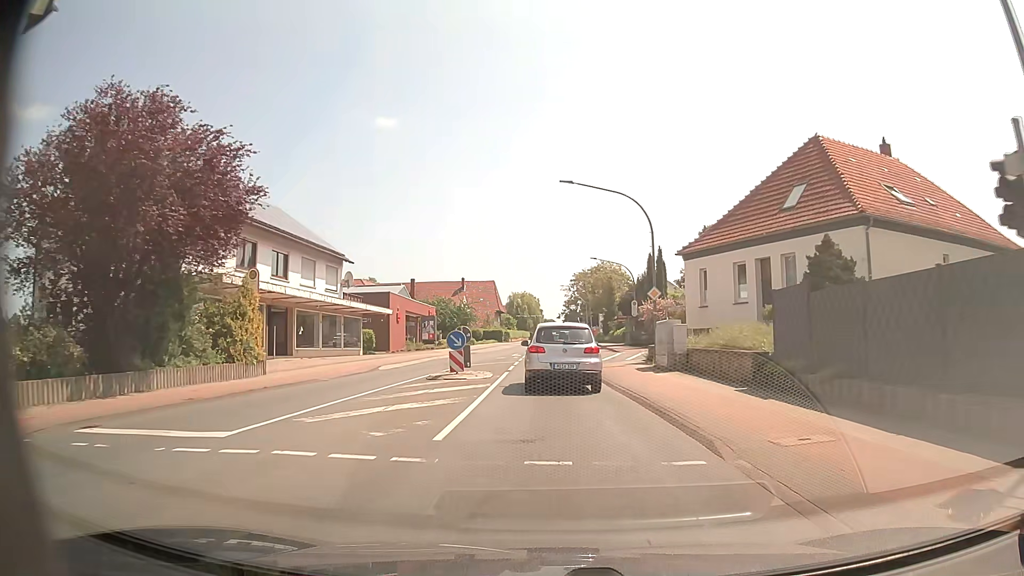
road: primary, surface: asphalt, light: Day
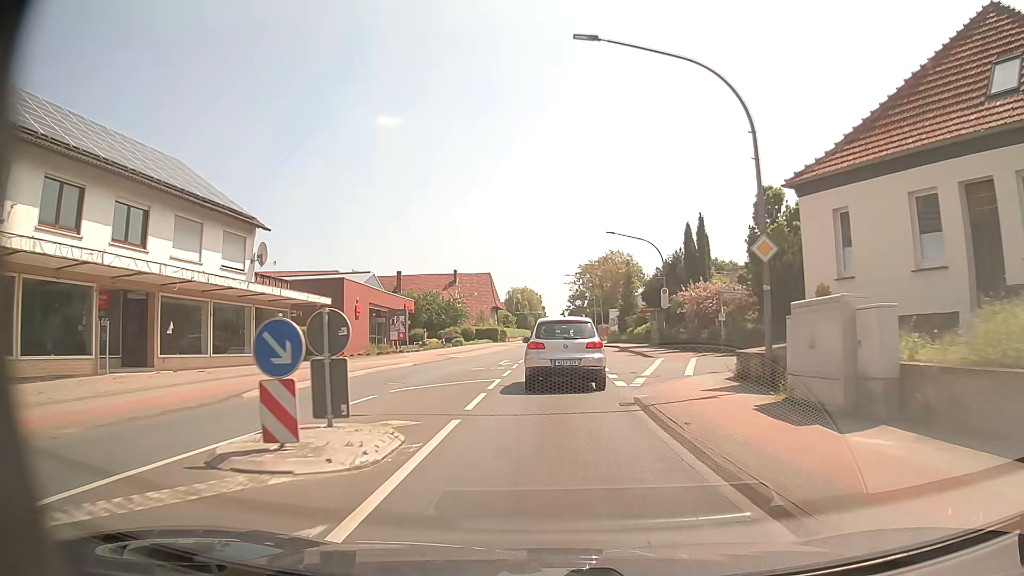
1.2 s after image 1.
(-0.1, +14.1) m; -1°
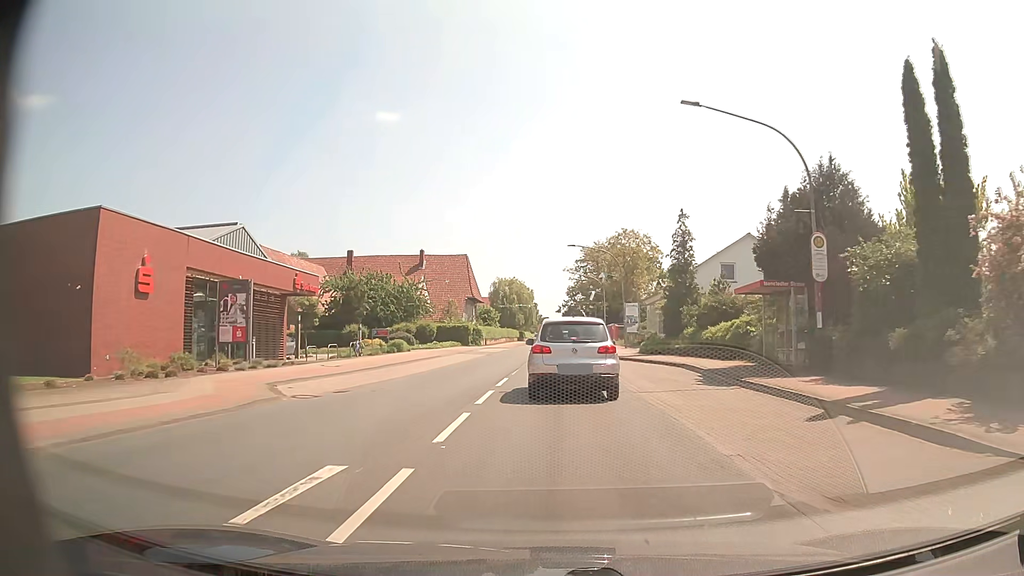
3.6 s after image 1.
(+0.1, +26.3) m; +1°
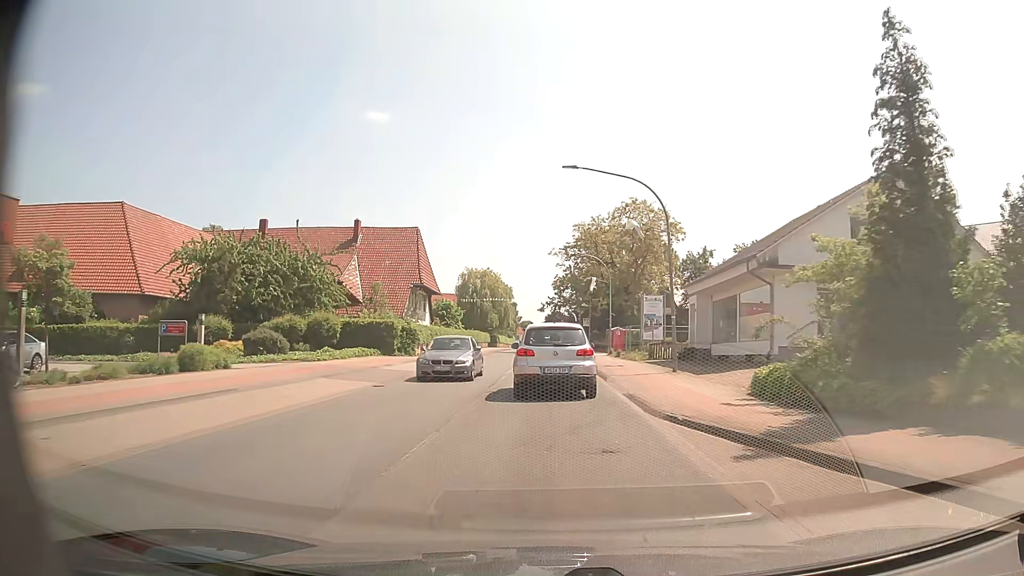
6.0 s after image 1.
(+0.3, +24.7) m; +1°
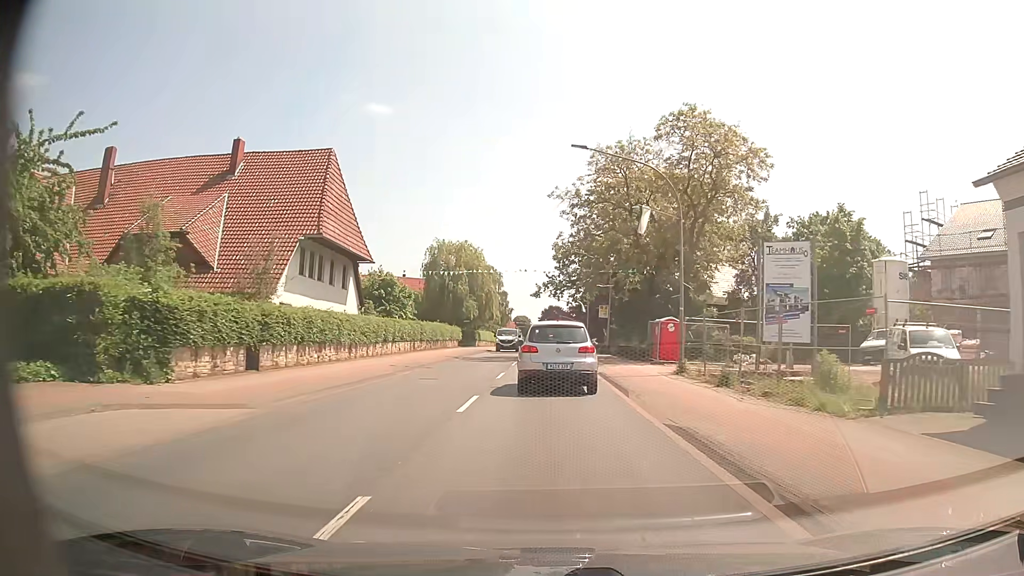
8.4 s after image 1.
(0.0, +27.1) m; 0°
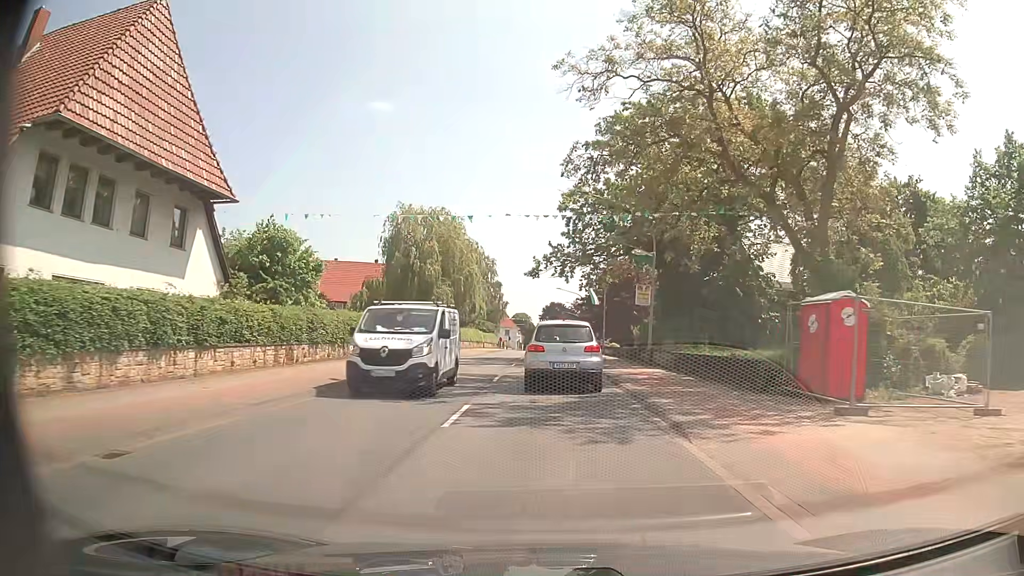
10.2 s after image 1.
(+0.1, +20.4) m; 0°
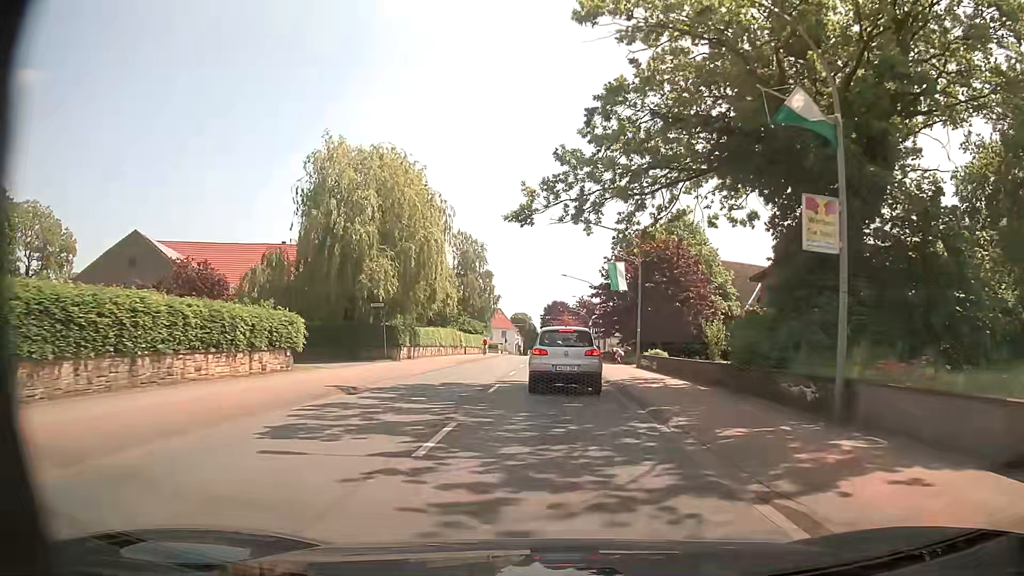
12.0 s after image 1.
(0.0, +20.7) m; 0°
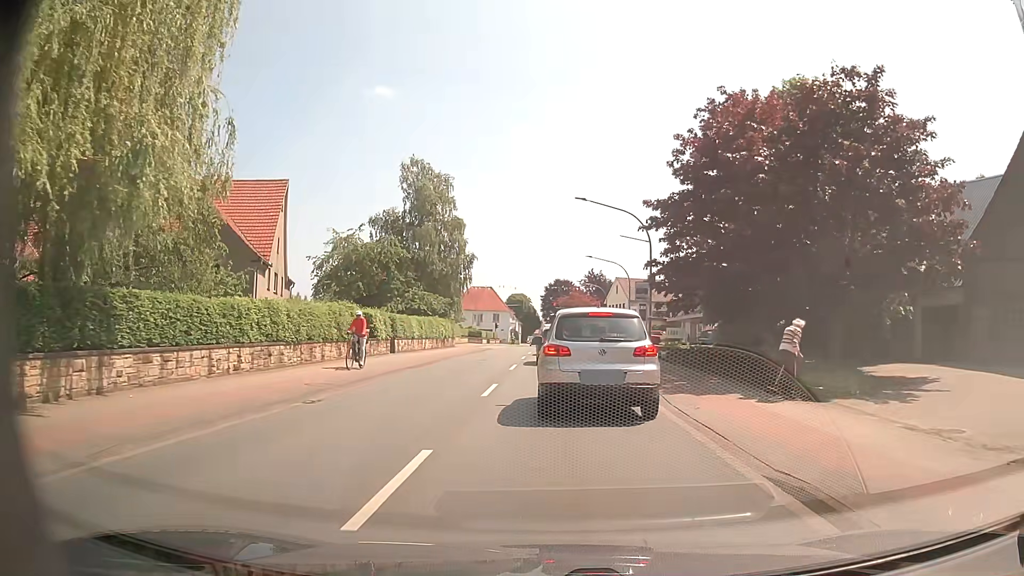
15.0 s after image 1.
(-0.2, +30.1) m; -1°
(0, +10) (0, +20) (0, +30) (+1, +40) (+1, +50) (+1, +60) (+1, +70) (+1, +80) (+1, +90) (+1, +100) m
